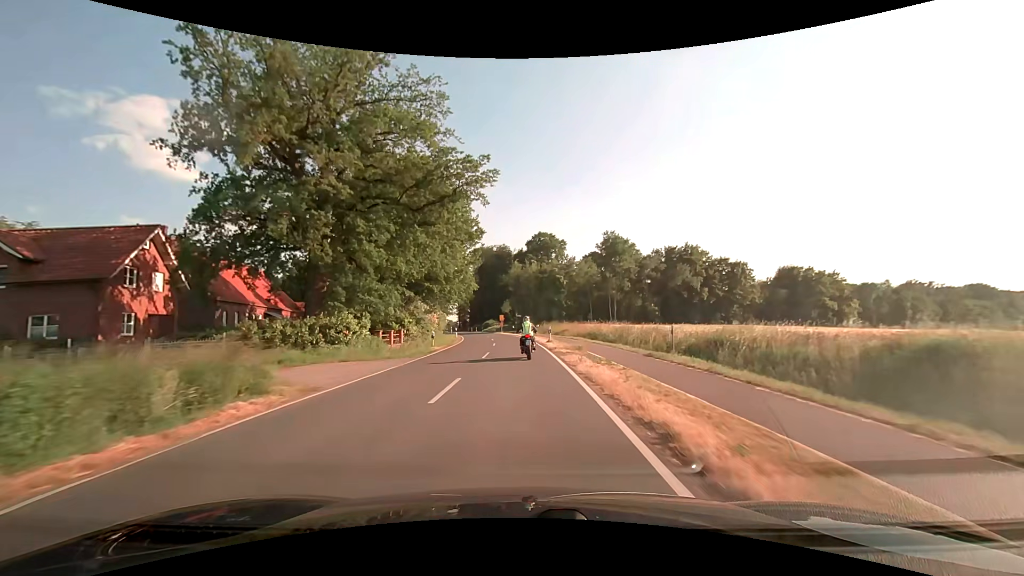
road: tertiary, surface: asphalt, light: Day
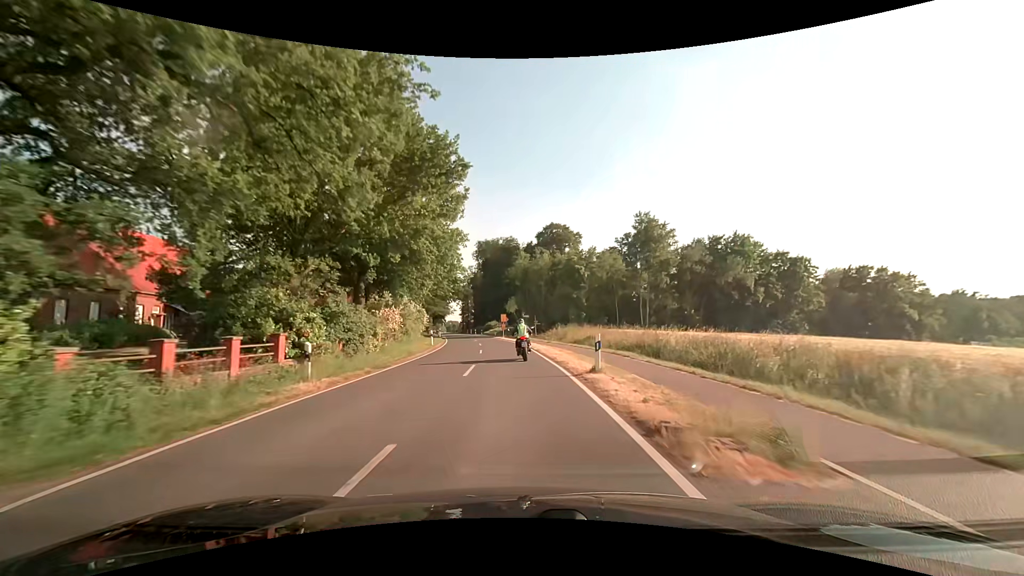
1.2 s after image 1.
(-0.1, +18.8) m; -1°
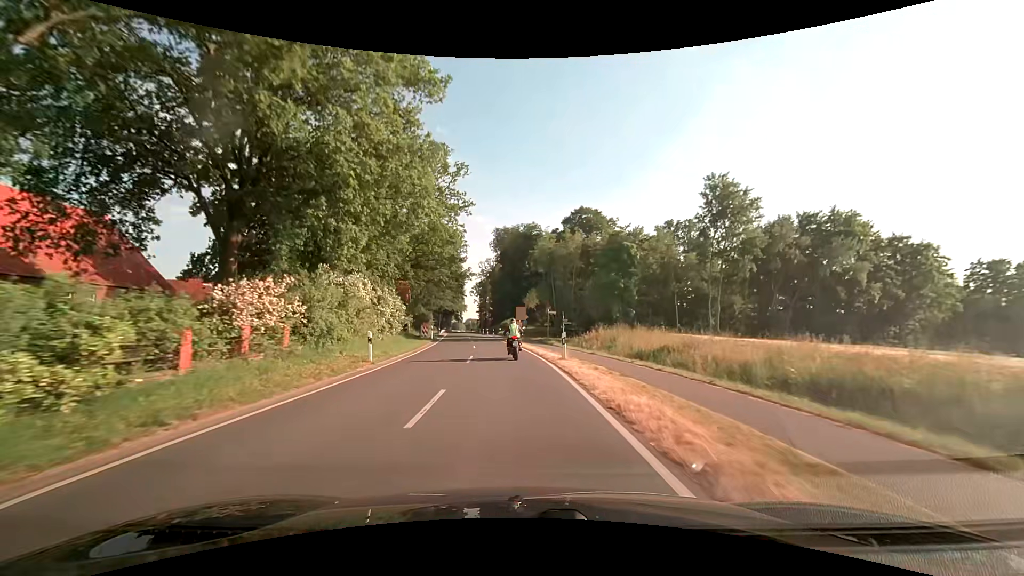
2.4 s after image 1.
(-0.3, +19.1) m; -2°
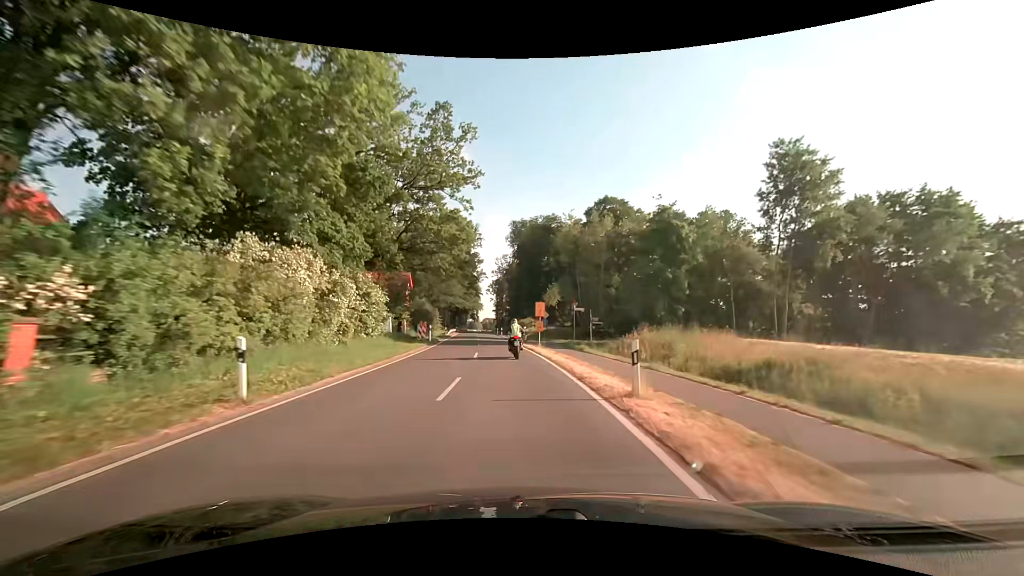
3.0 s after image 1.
(-0.2, +9.7) m; -2°
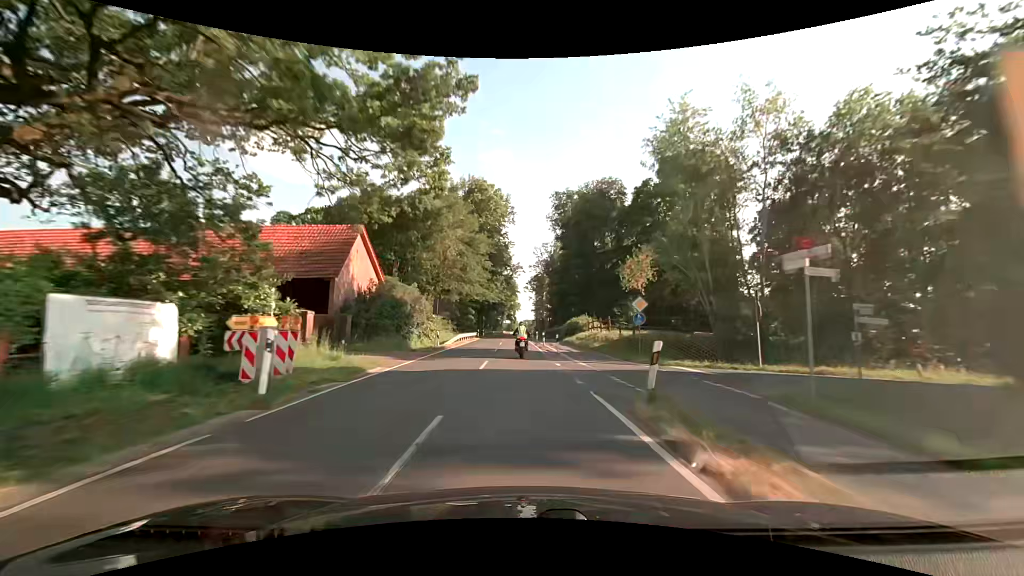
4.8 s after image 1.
(-1.3, +29.5) m; -4°
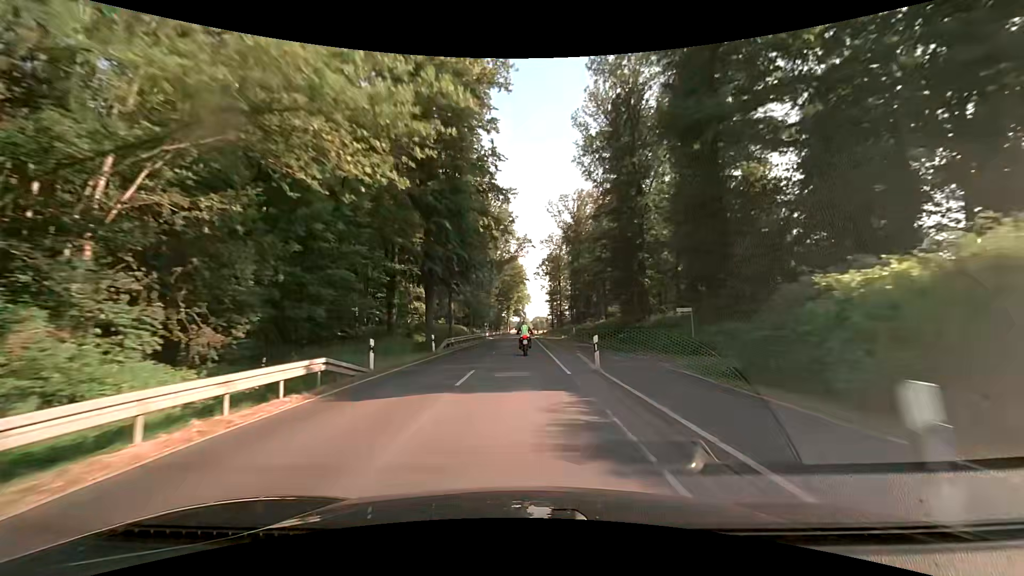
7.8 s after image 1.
(-0.5, +52.2) m; -1°
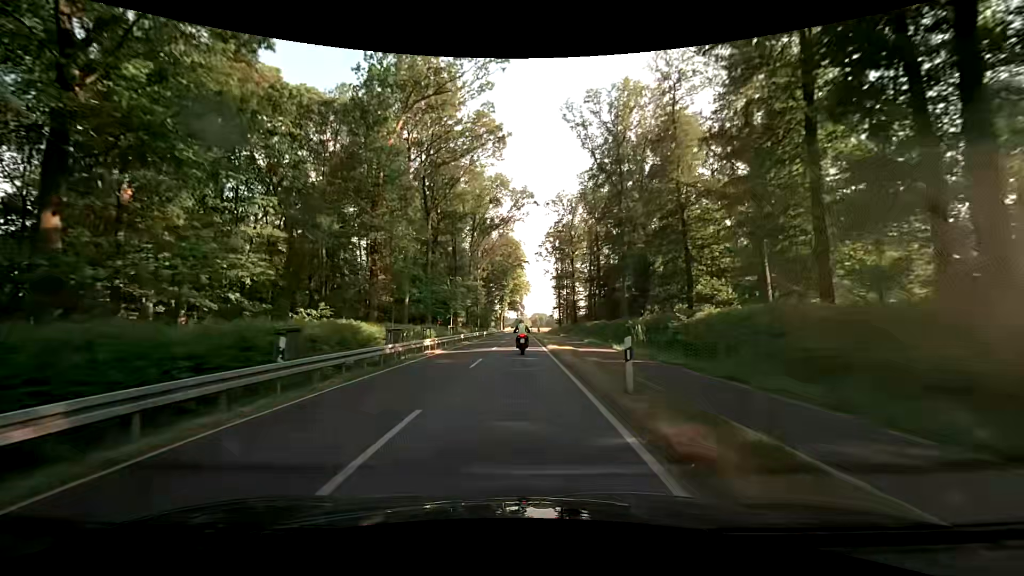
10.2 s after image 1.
(0.0, +43.5) m; 0°
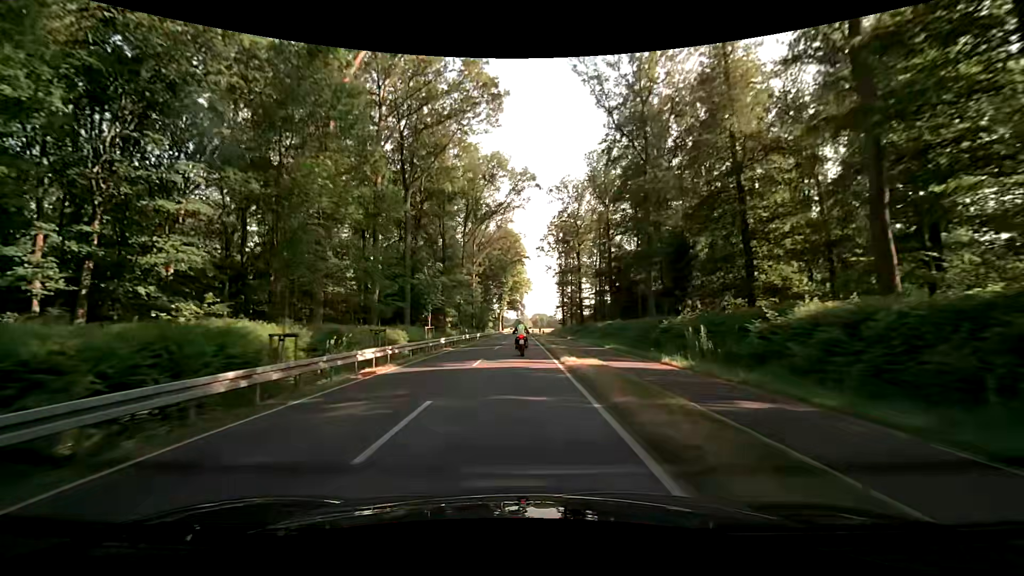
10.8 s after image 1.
(+0.1, +10.9) m; 0°
(0, +10) (0, +20) (0, +30) (0, +40) (0, +50) (0, +60) (0, +70) (-1, +80) (-1, +90) (-1, +100) m
